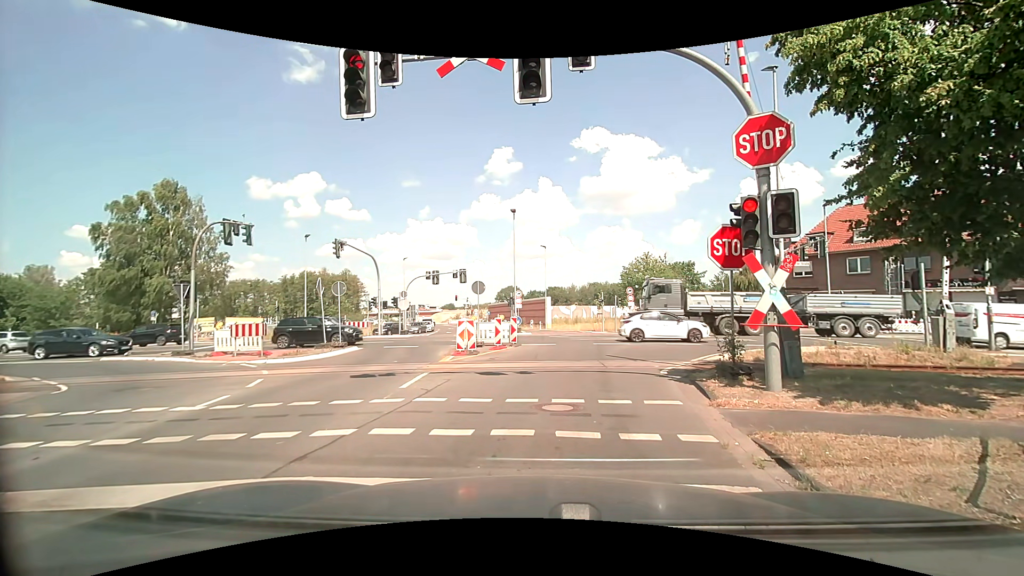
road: tertiary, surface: asphalt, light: Day
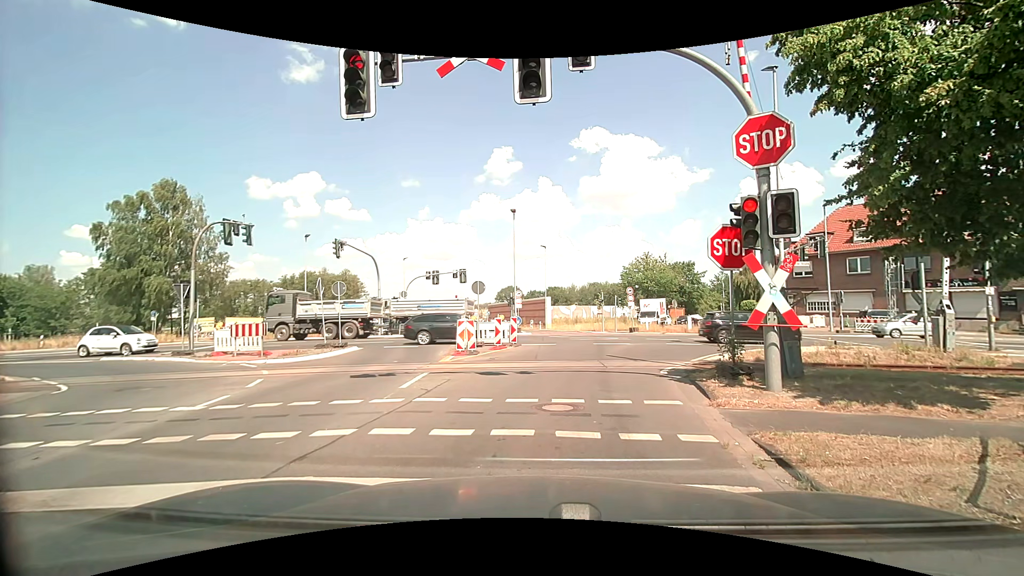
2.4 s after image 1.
(0.0, 0.0) m; 0°
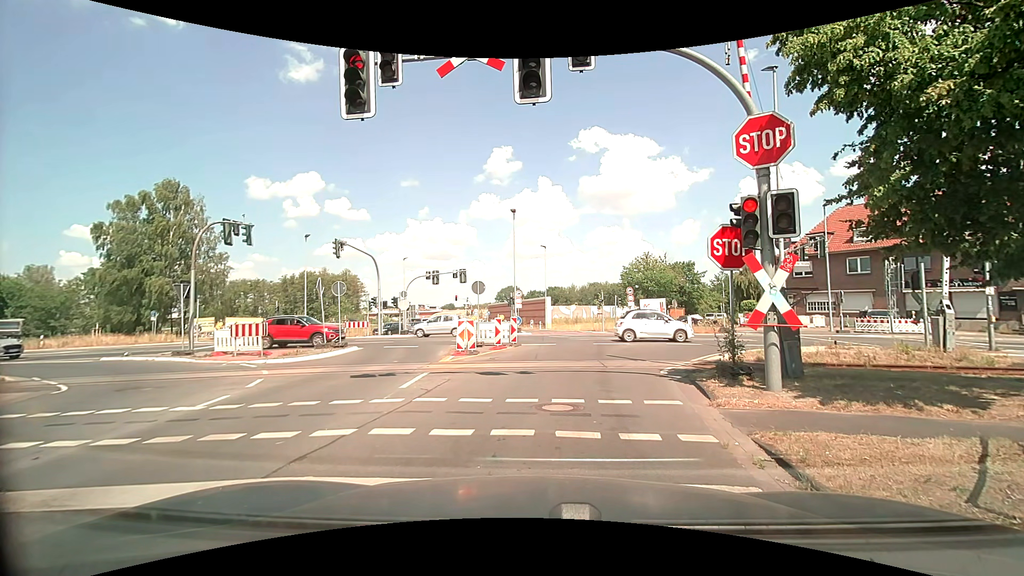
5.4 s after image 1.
(0.0, 0.0) m; 0°
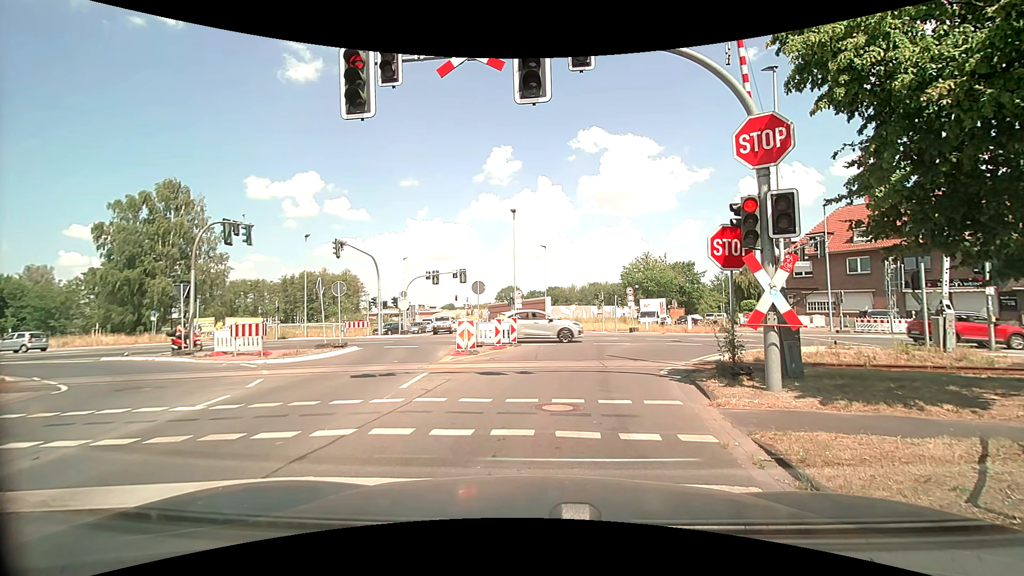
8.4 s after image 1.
(0.0, 0.0) m; 0°
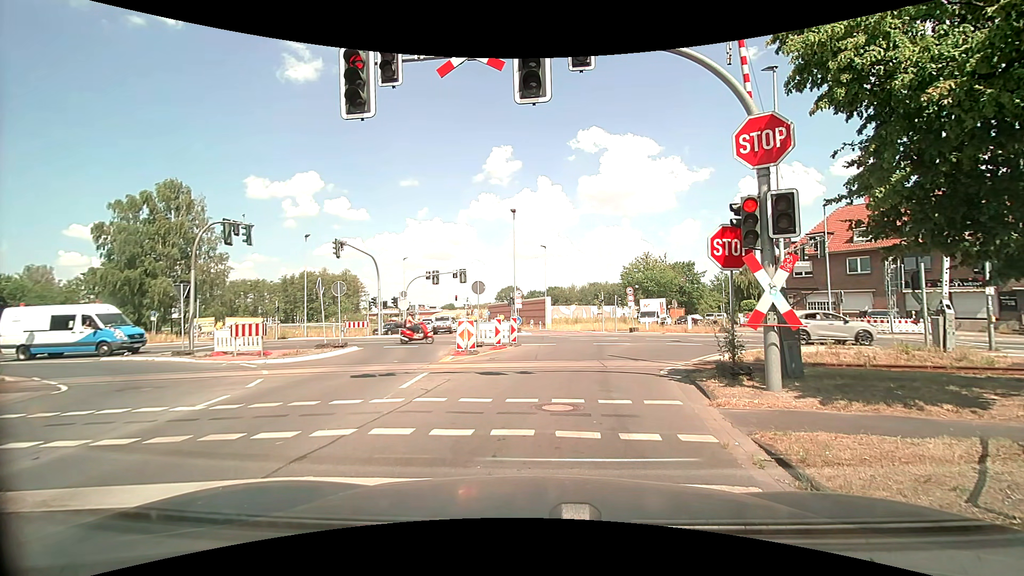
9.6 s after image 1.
(0.0, 0.0) m; 0°
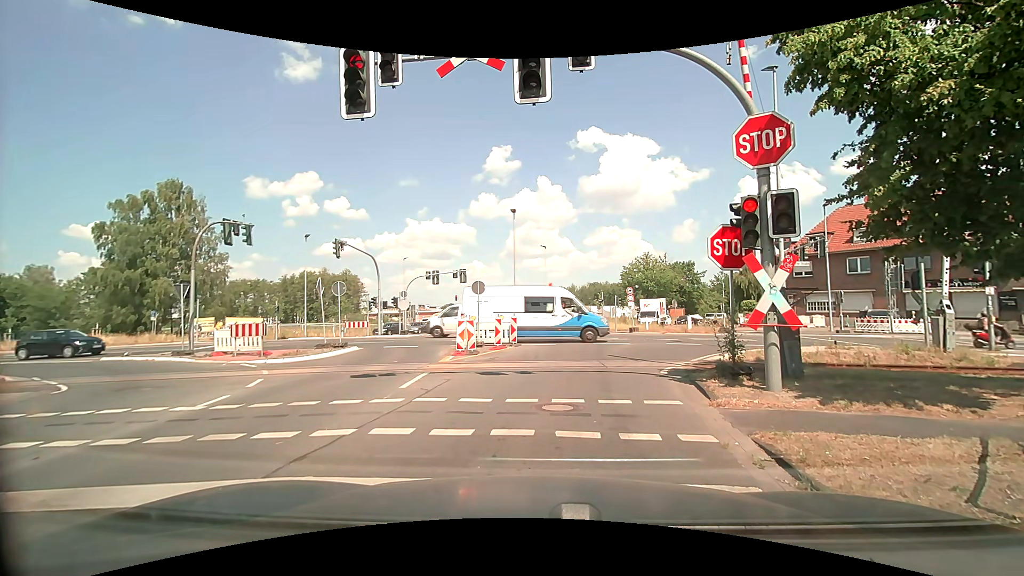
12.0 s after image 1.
(0.0, 0.0) m; 0°
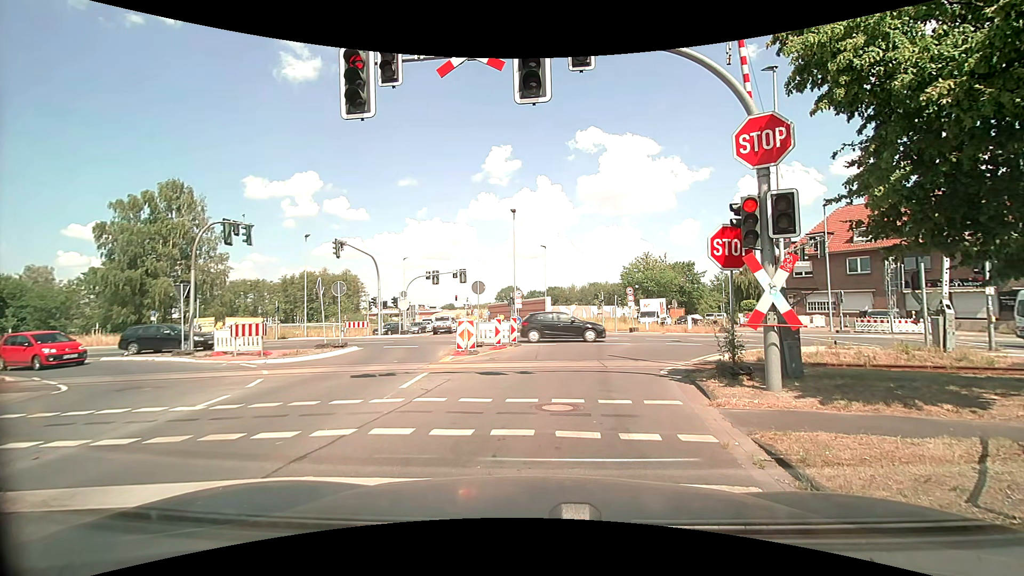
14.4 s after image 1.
(0.0, 0.0) m; 0°
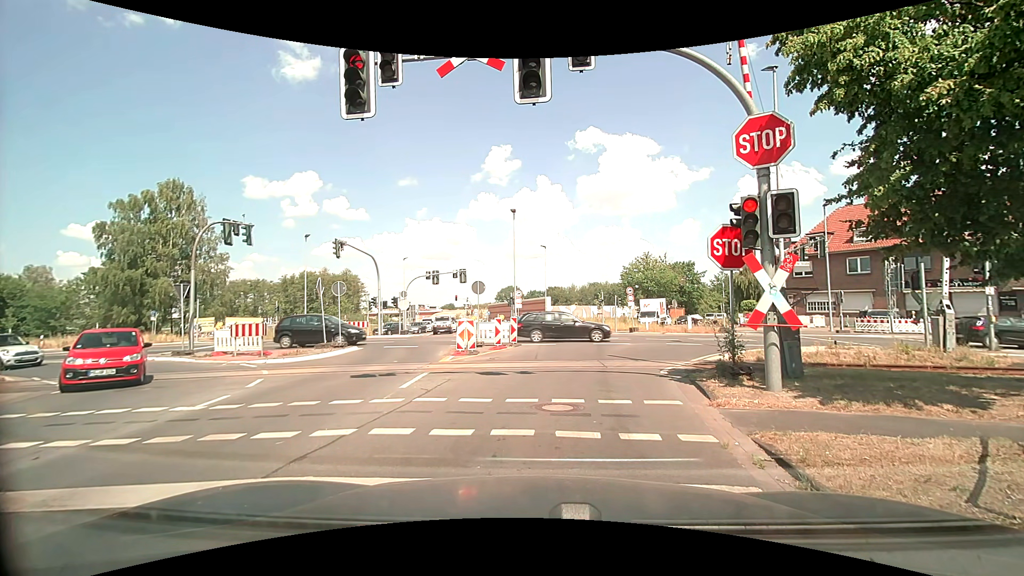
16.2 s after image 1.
(0.0, 0.0) m; 0°
